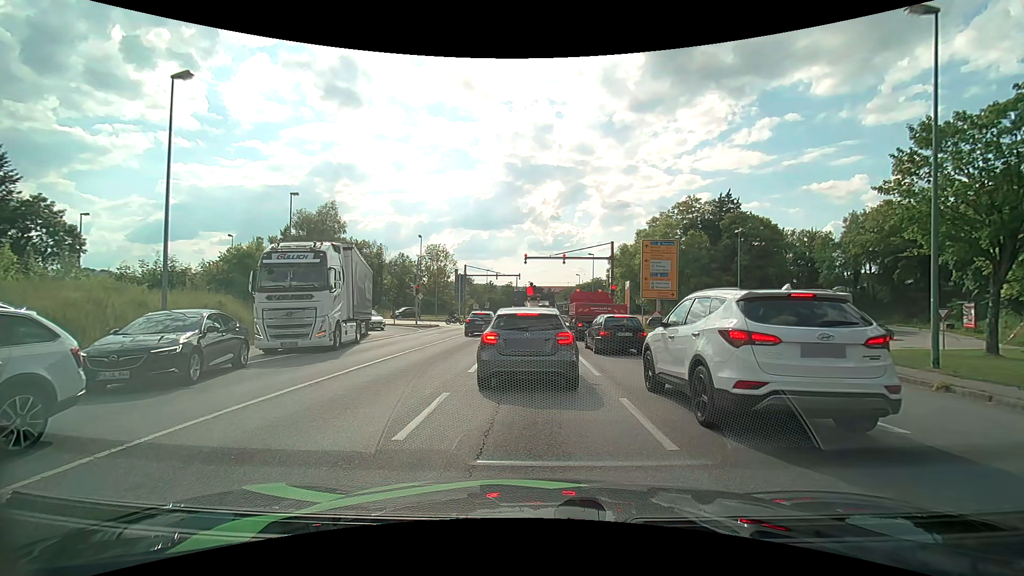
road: primary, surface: asphalt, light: Day
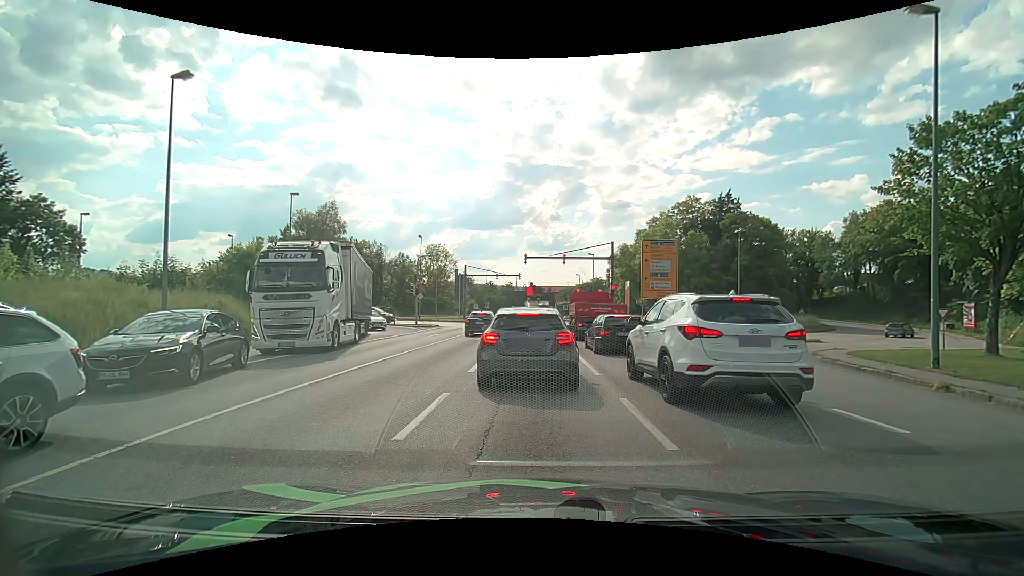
(0.0, 0.0) m; 0°
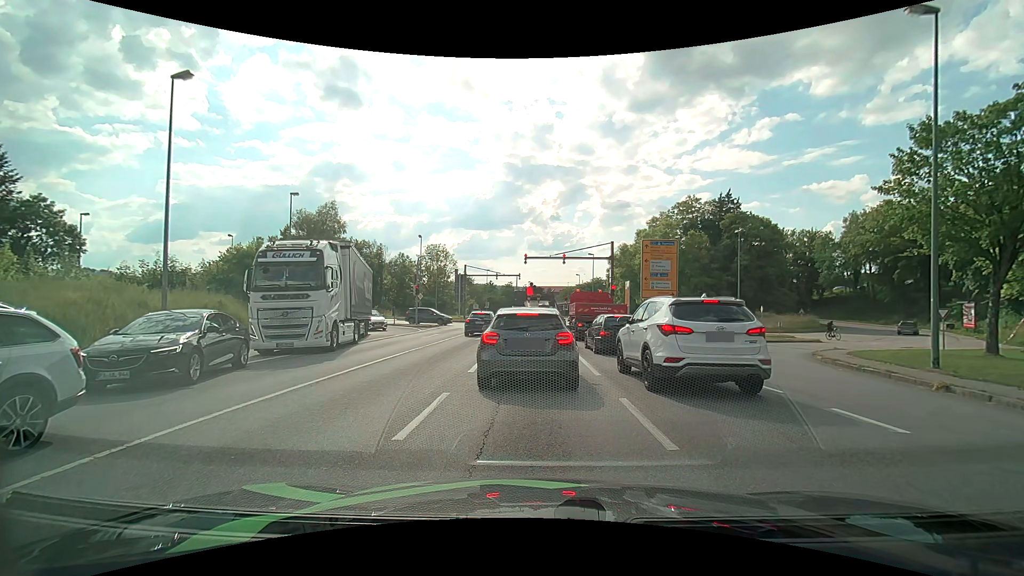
(0.0, 0.0) m; 0°
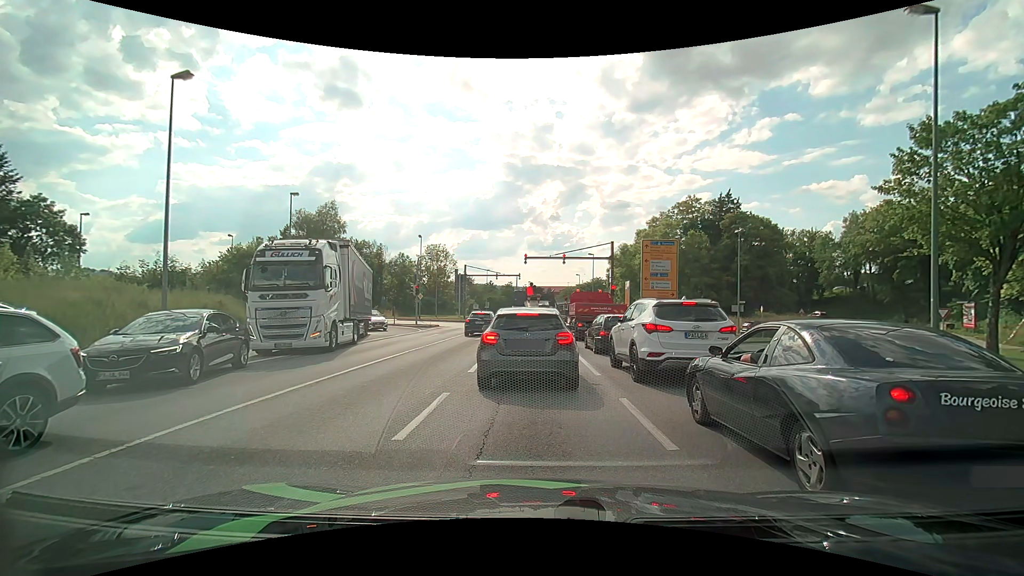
(0.0, 0.0) m; 0°
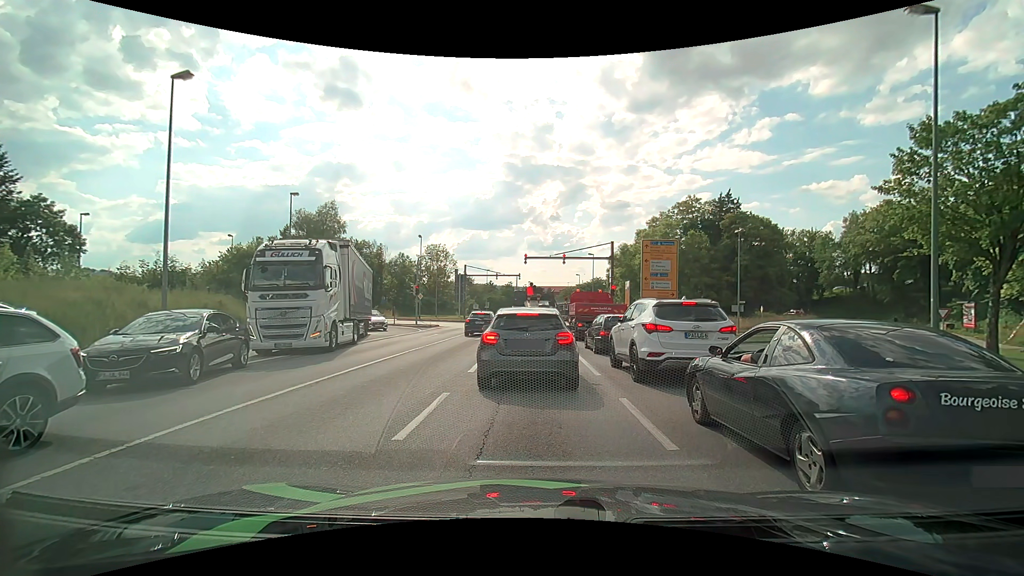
(0.0, 0.0) m; 0°
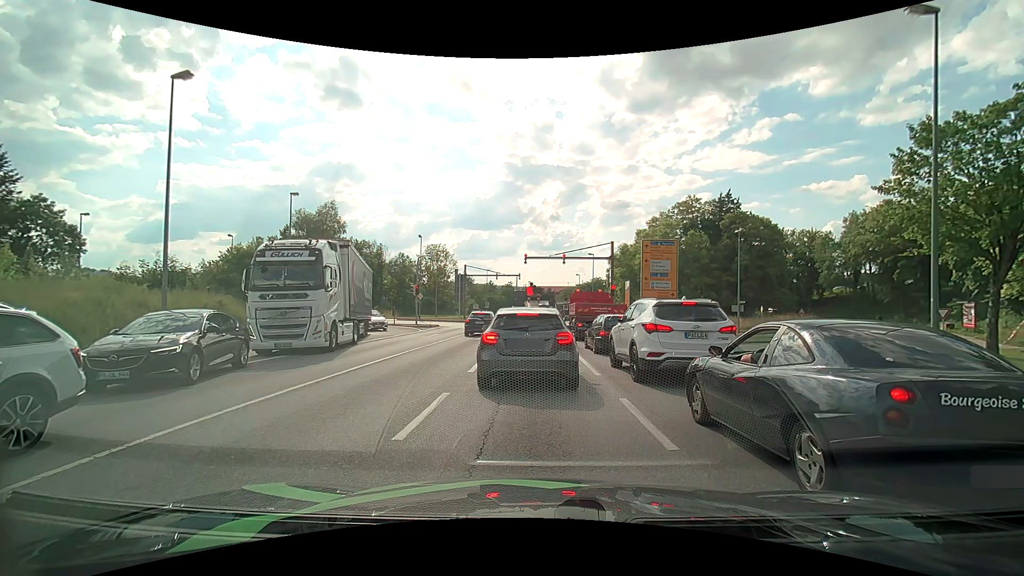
(0.0, 0.0) m; 0°
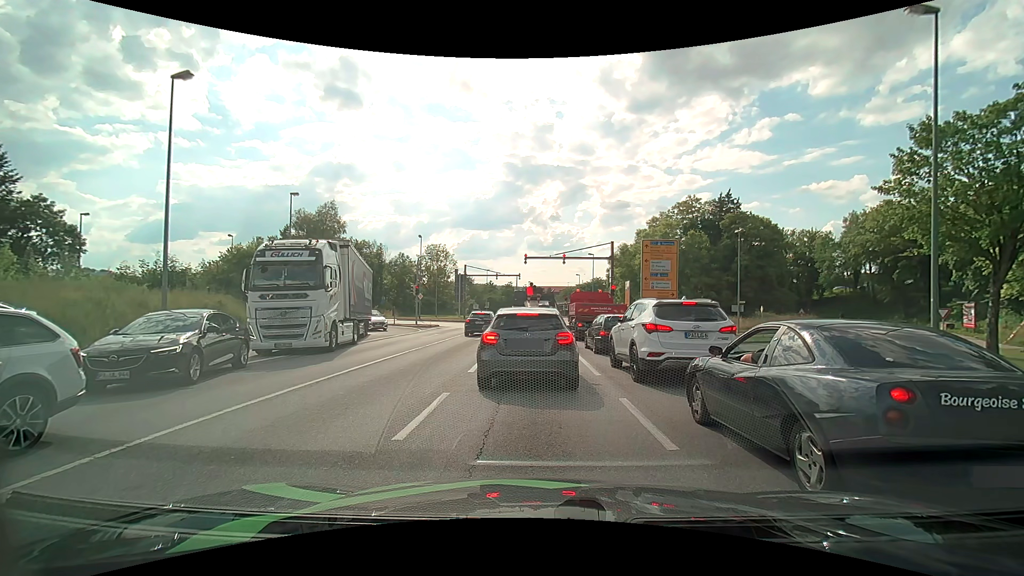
(0.0, 0.0) m; 0°
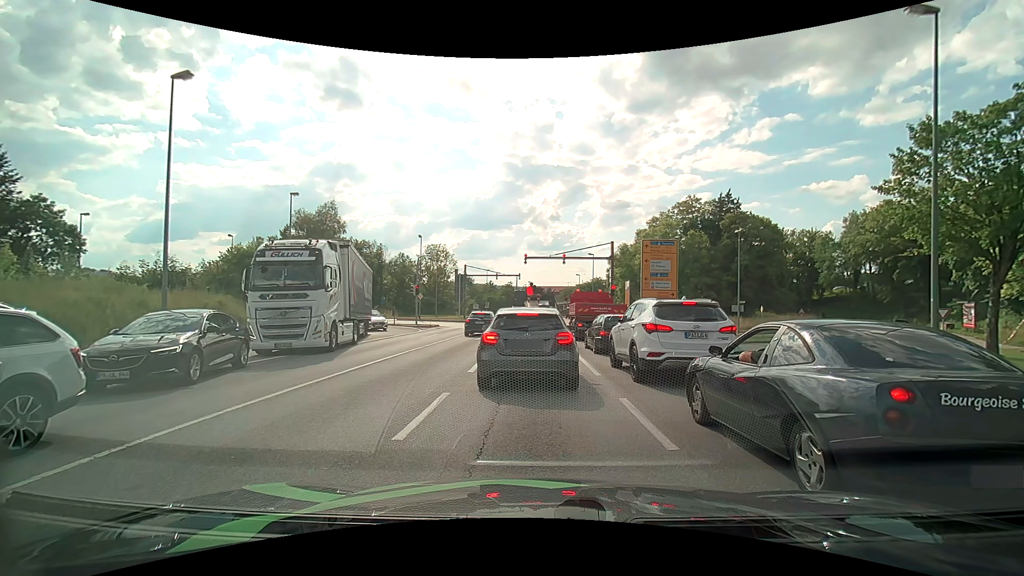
(0.0, 0.0) m; 0°
(0, +10) (0, +20) (0, +30) (0, +40) (-2, +50) (-9, +56) (-19, +58) (-29, +59) (-39, +60) (-49, +61) m
